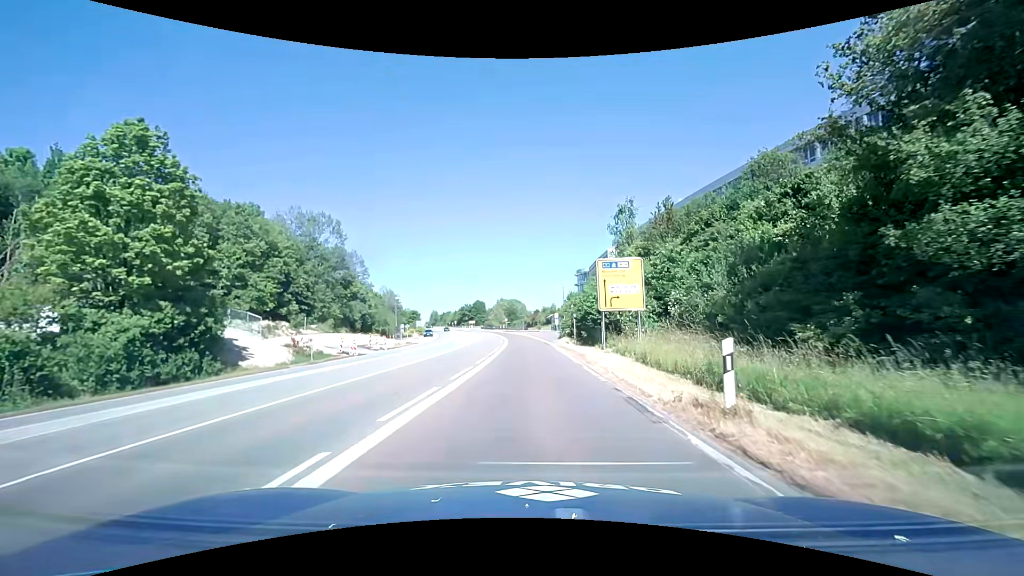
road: trunk_link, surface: asphalt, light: Day
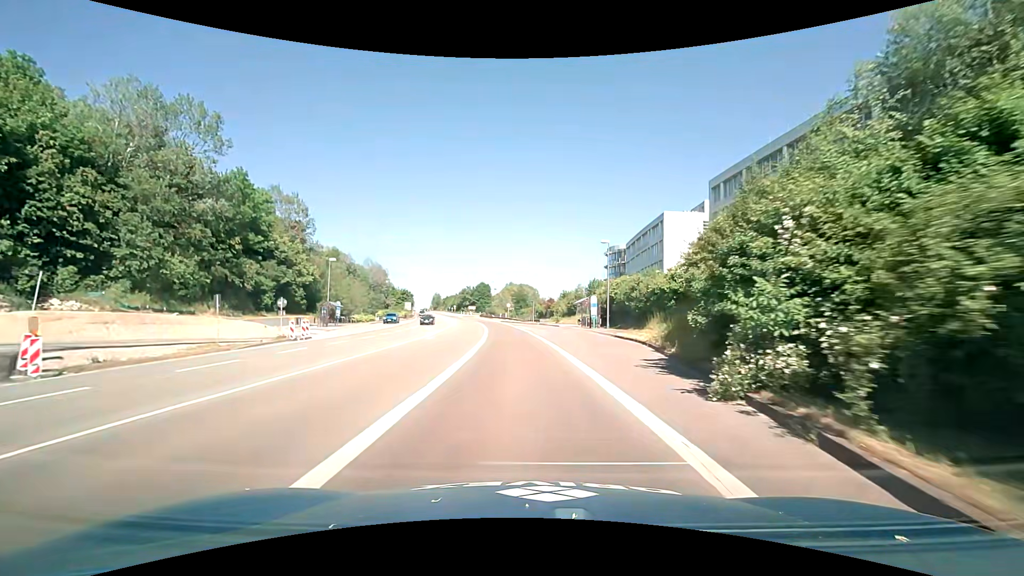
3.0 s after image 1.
(+0.1, +38.2) m; -1°
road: trunk
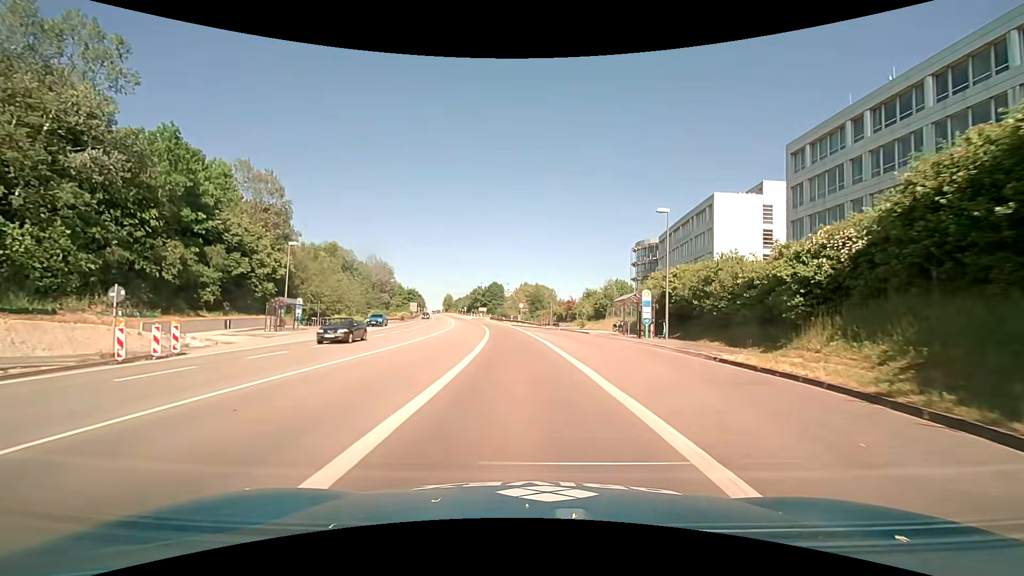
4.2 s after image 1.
(-0.2, +14.5) m; -2°
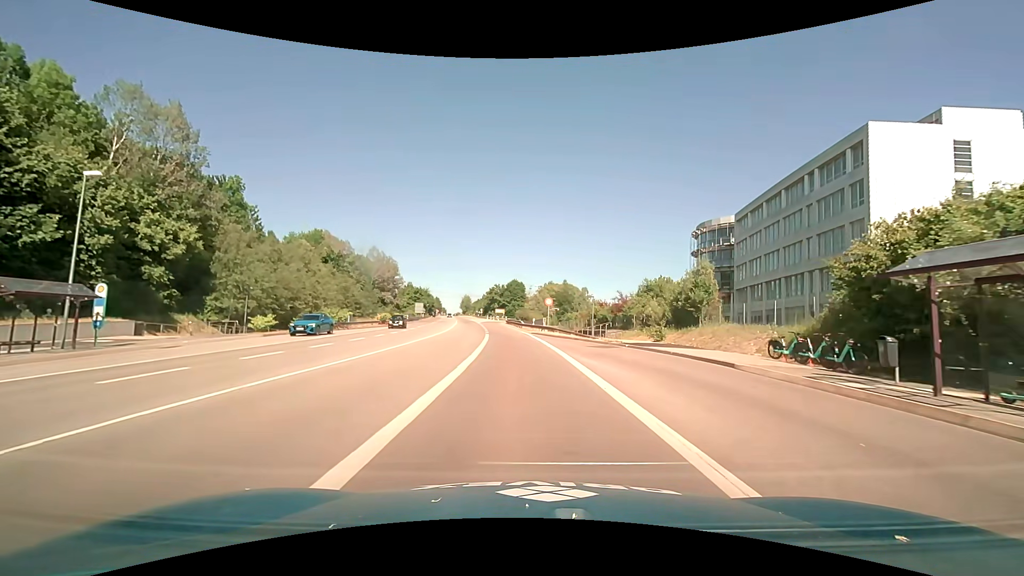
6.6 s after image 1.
(-0.5, +24.7) m; -3°
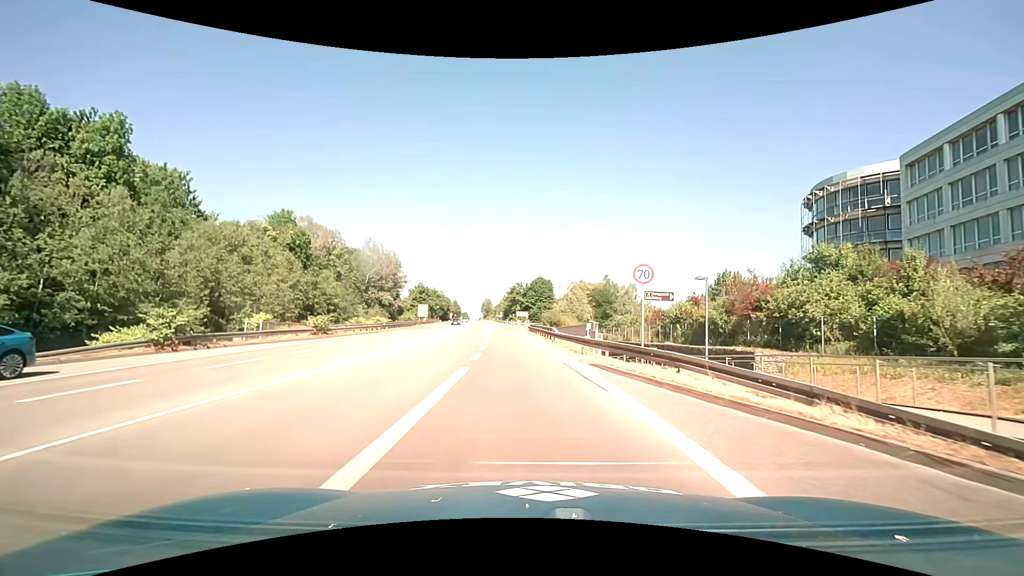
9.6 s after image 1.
(-0.6, +26.5) m; -2°
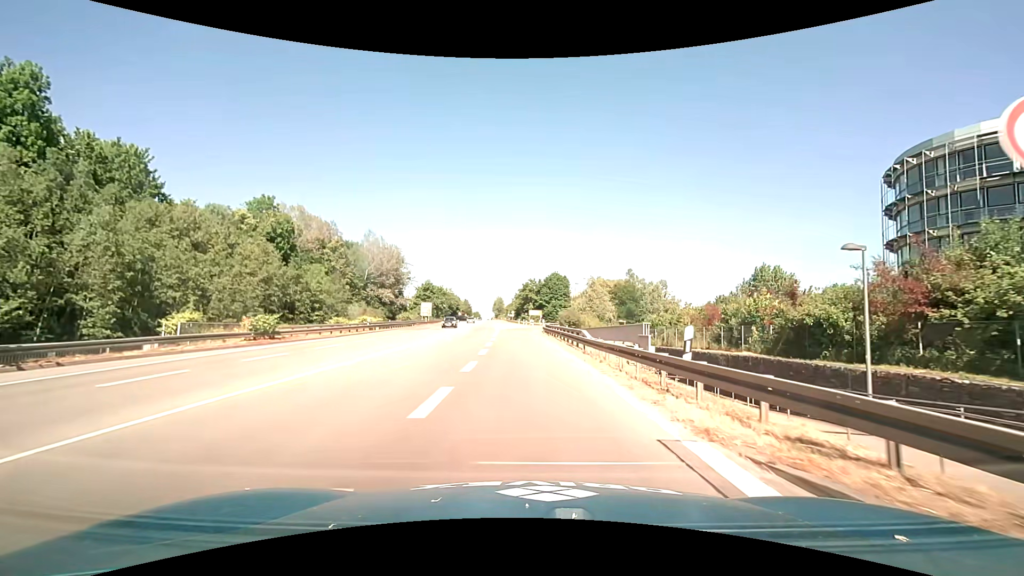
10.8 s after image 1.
(-0.2, +10.5) m; -2°
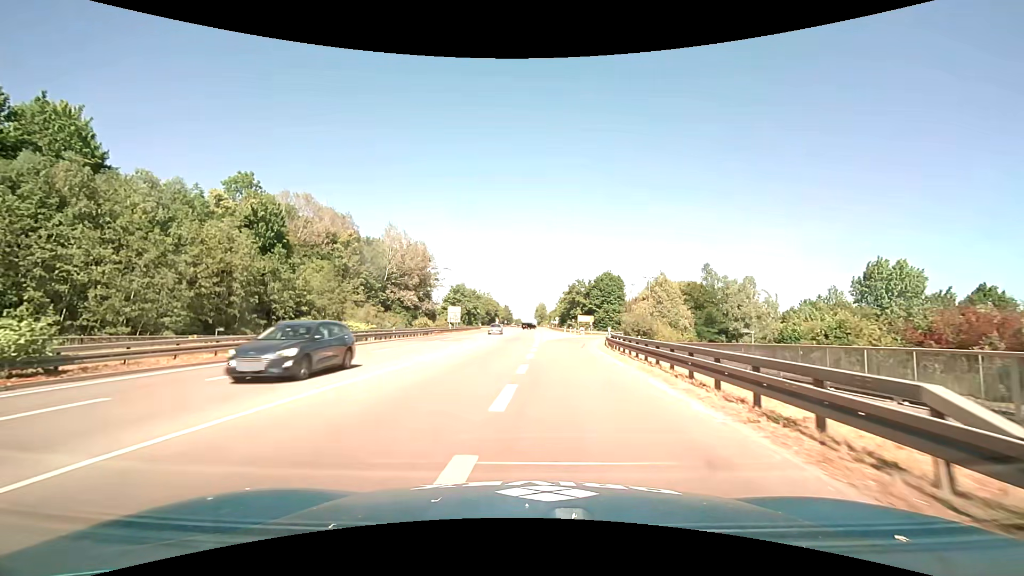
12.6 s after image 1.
(-0.6, +17.4) m; -4°
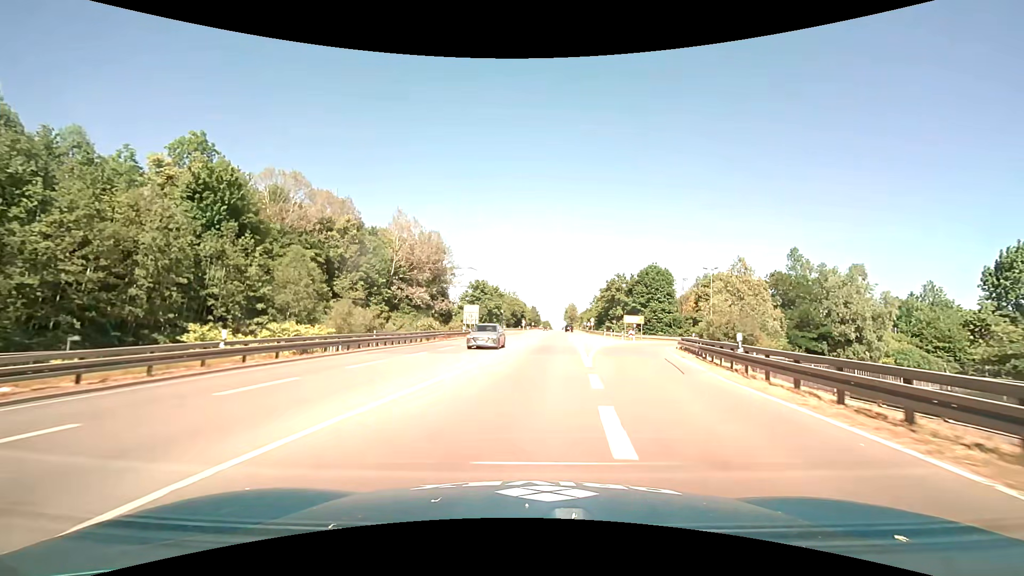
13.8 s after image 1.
(-0.7, +15.0) m; -4°
(0, +10) (0, +20) (+1, +30) (+2, +40) (+2, +50) (+3, +60) (+3, +70) (+4, +80) (+5, +90) (+5, +100) m
